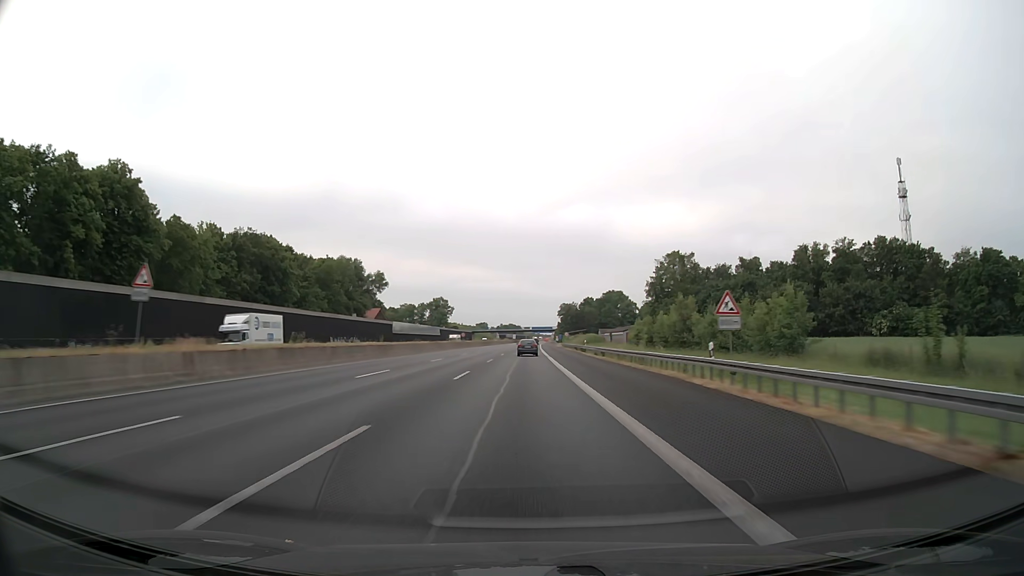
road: motorway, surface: asphalt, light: Day
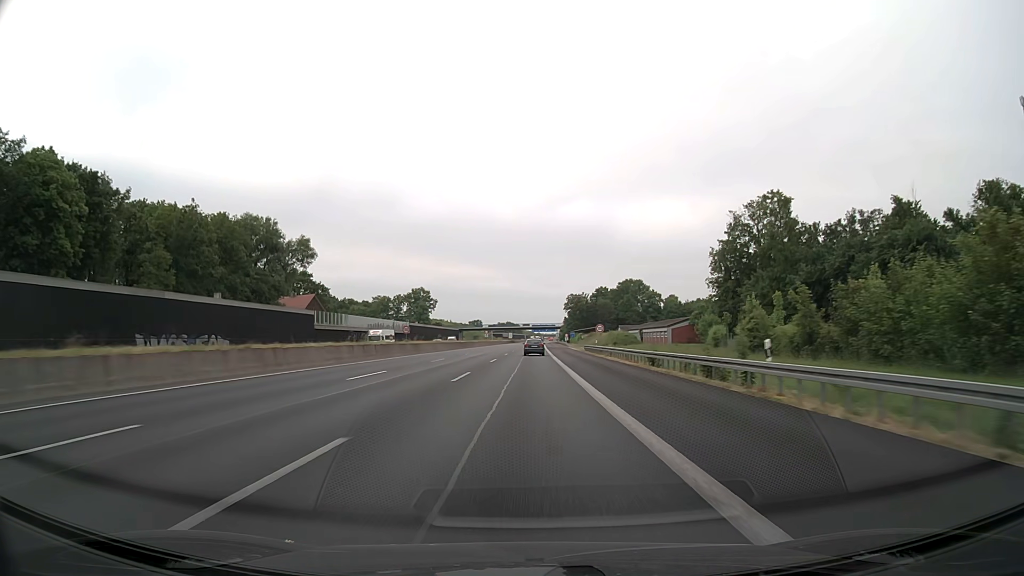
(+0.1, +57.0) m; 0°
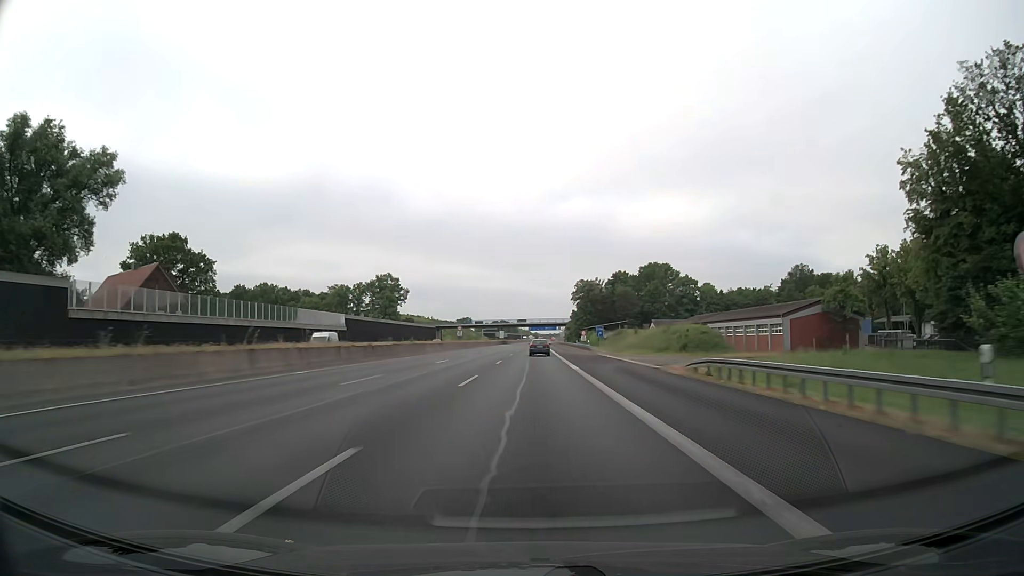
(+0.1, +57.1) m; 0°
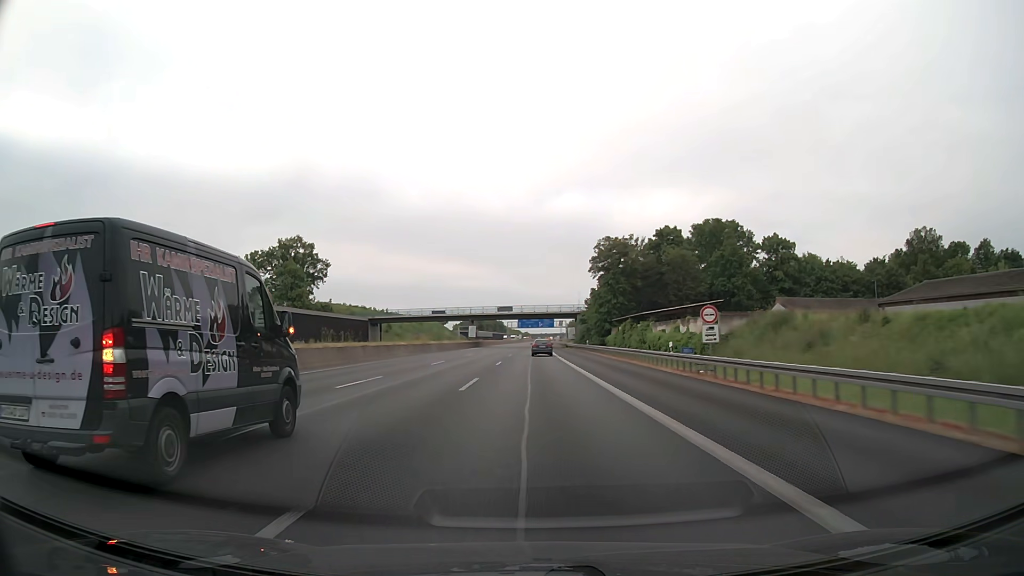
(+0.6, +76.0) m; +1°
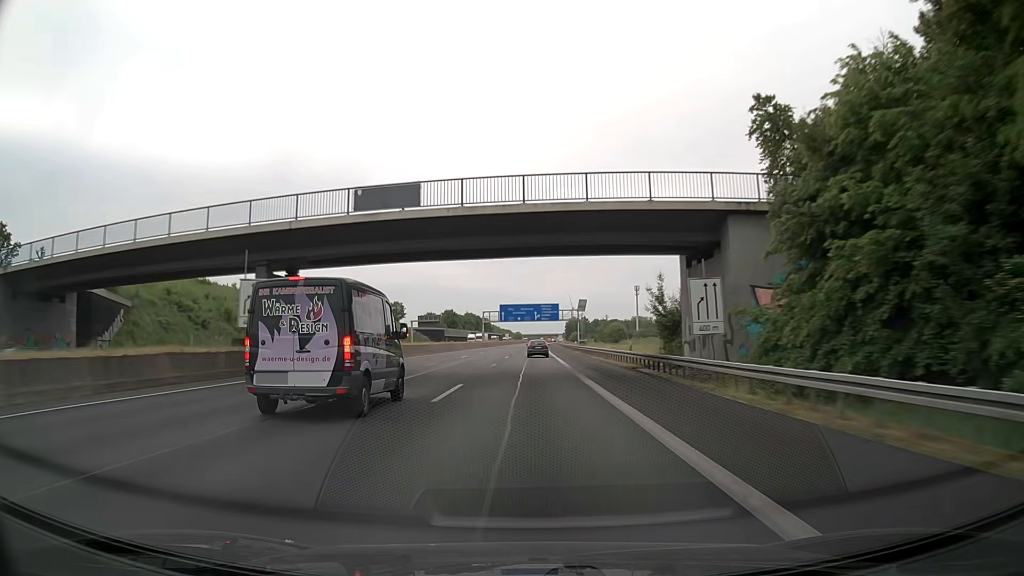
(+1.1, +95.1) m; +1°
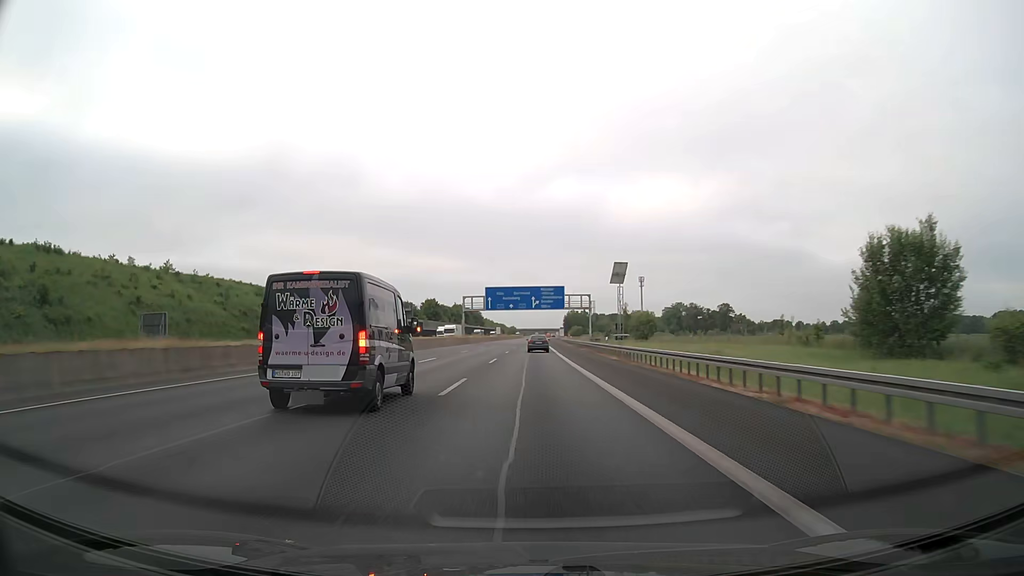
(0.0, +37.3) m; +2°
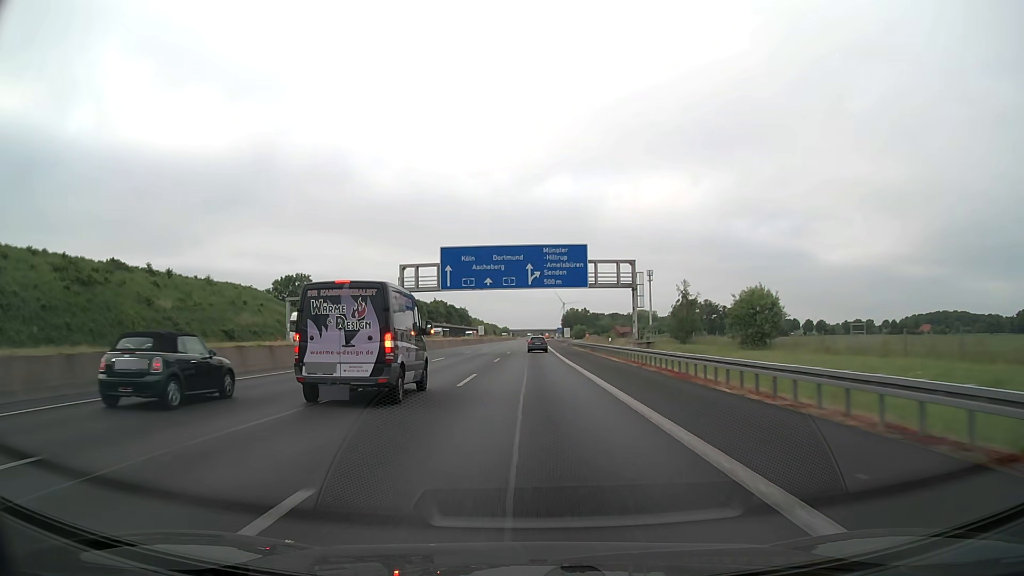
(-0.9, +51.7) m; -1°
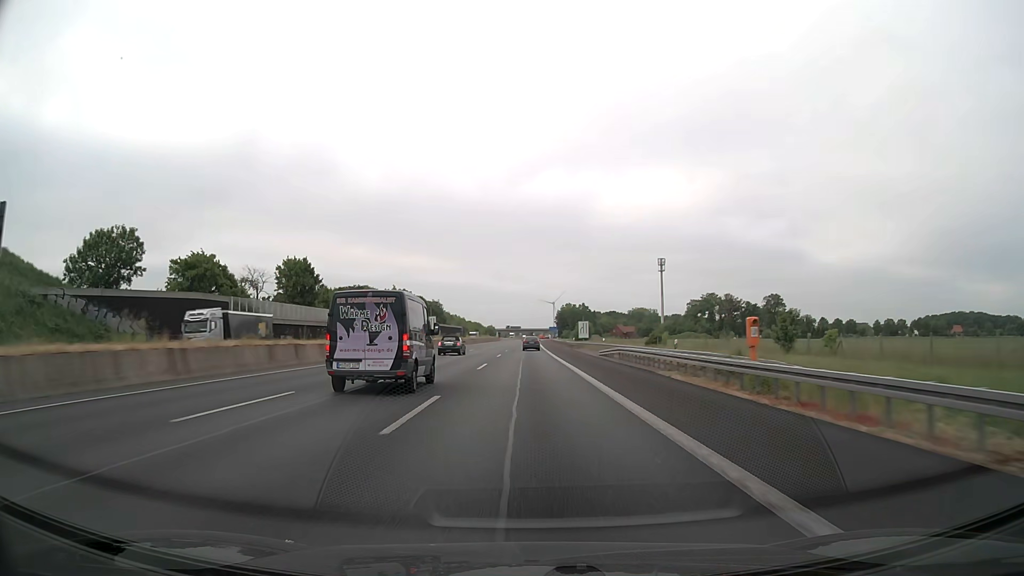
(+0.3, +64.2) m; +1°
(0, +10) (0, +20) (0, +30) (0, +40) (0, +50) (+1, +60) (+1, +70) (+1, +80) (+1, +90) (+1, +100) m
